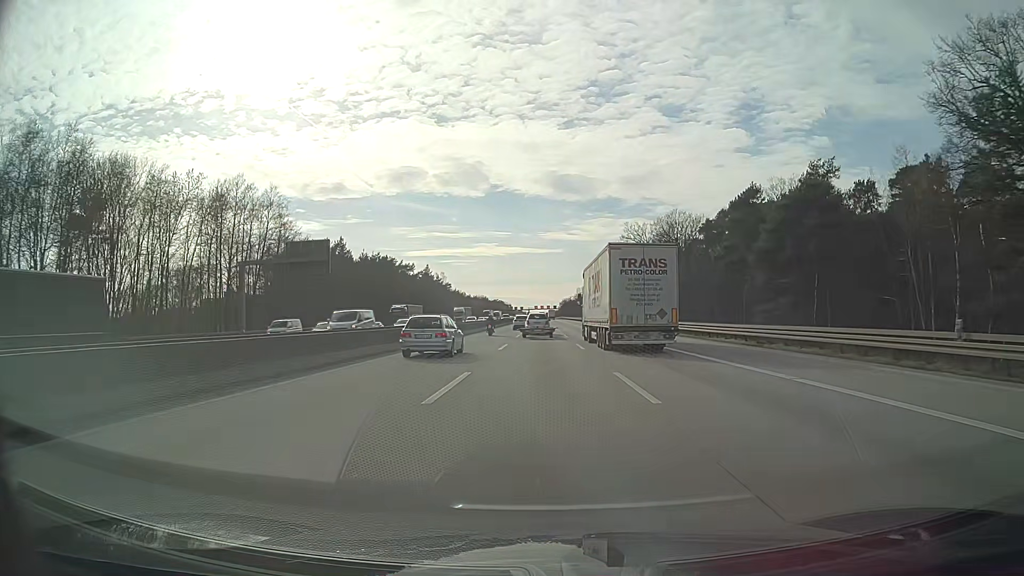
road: motorway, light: Day
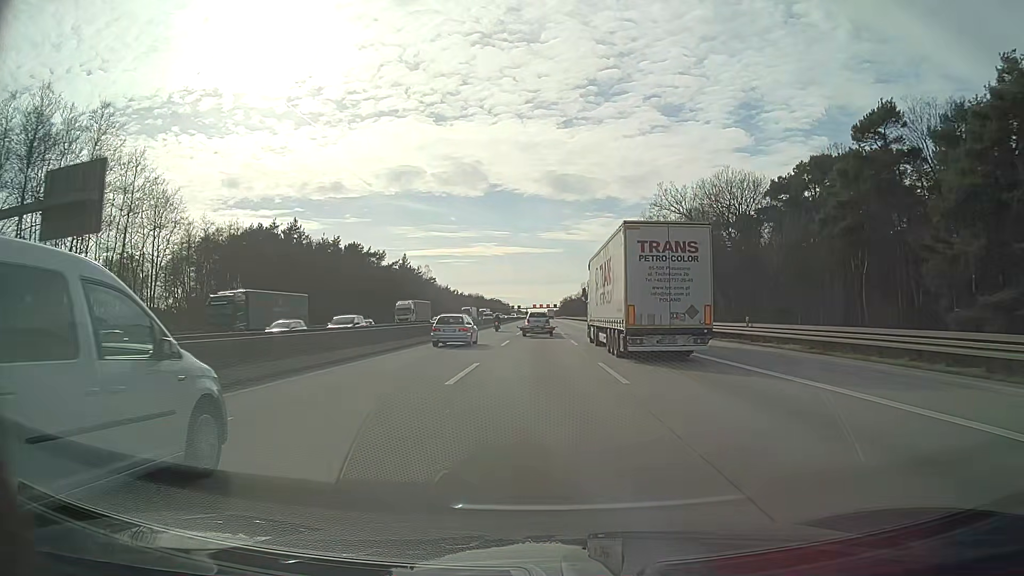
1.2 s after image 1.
(-0.1, +33.3) m; 0°
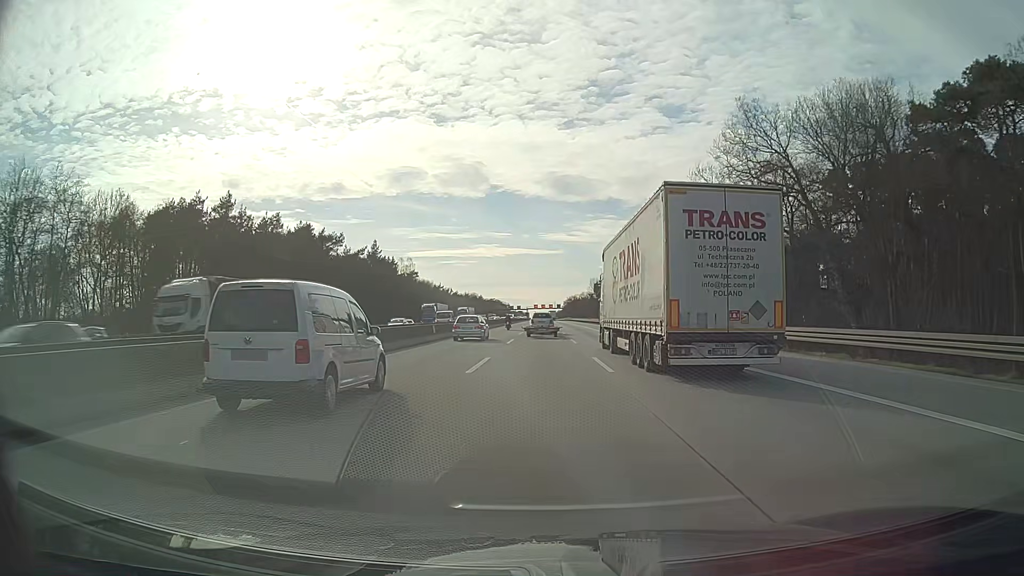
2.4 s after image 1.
(-0.1, +33.4) m; 0°
(0, +10) (0, +20) (0, +30) (0, +40) (0, +50) (0, +60) (0, +70) (0, +80) (0, +90) (0, +100) m
